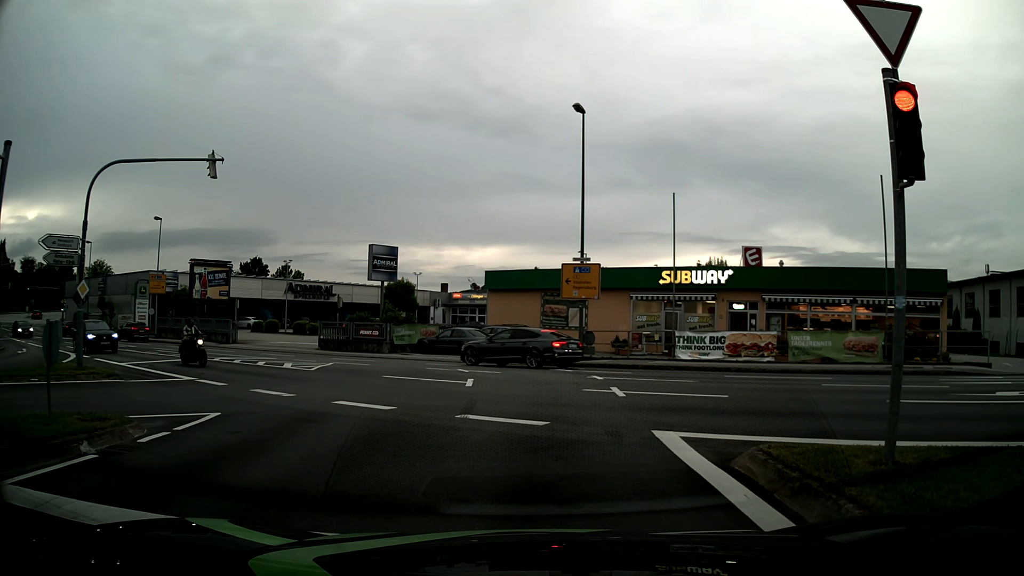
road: tertiary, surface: asphalt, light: Day
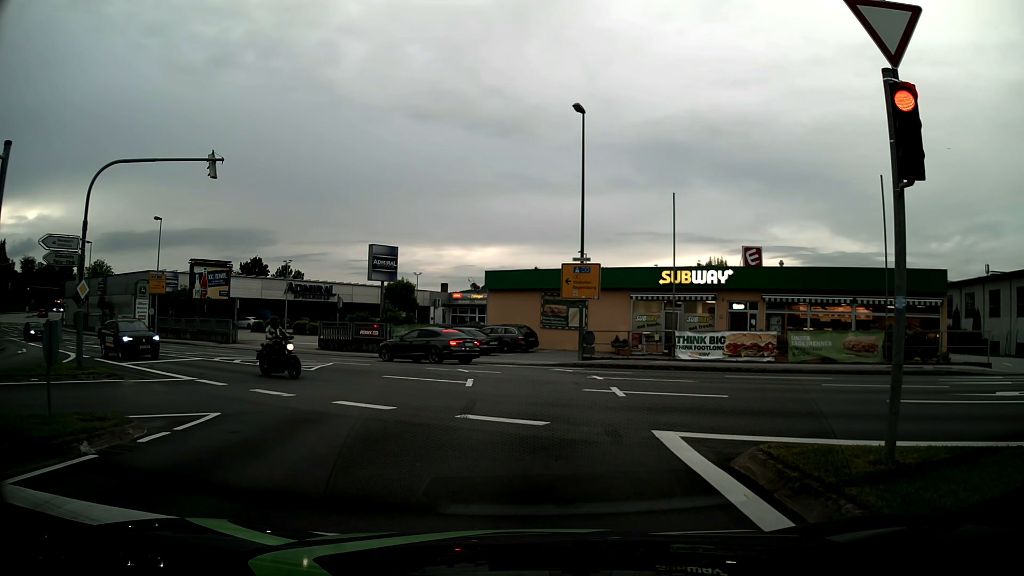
(0.0, 0.0) m; 0°
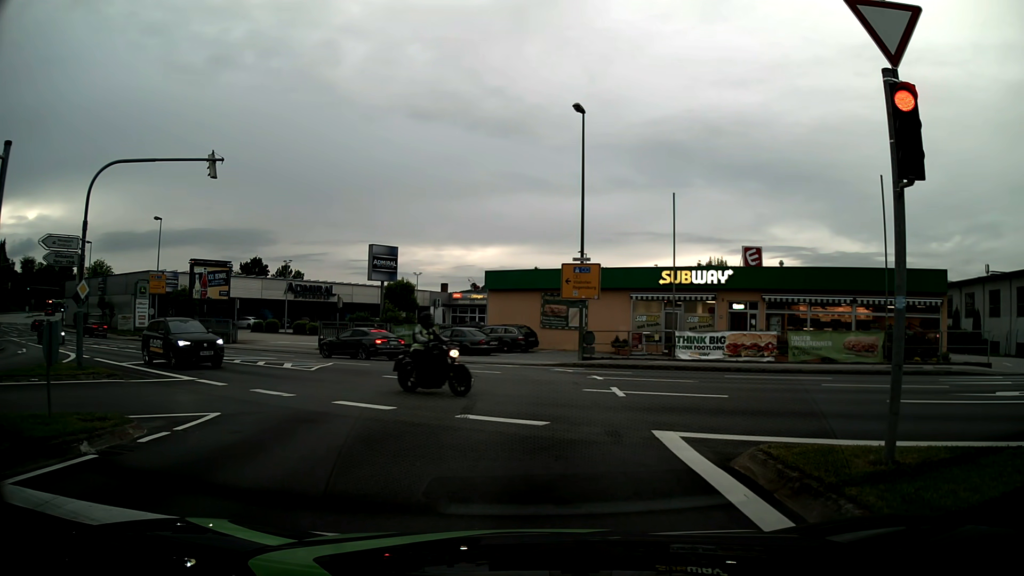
(0.0, 0.0) m; 0°
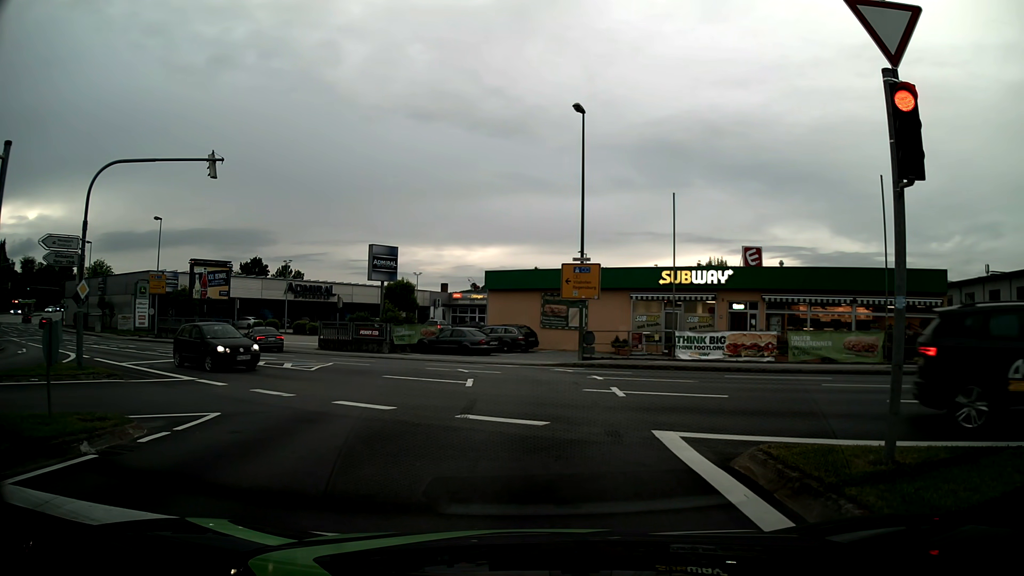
(0.0, 0.0) m; 0°
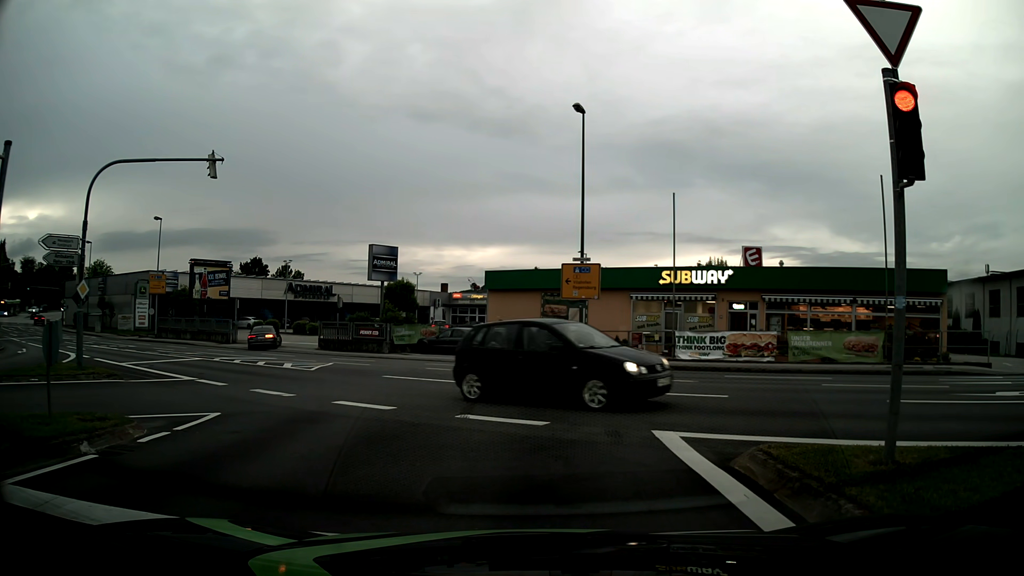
(0.0, 0.0) m; 0°
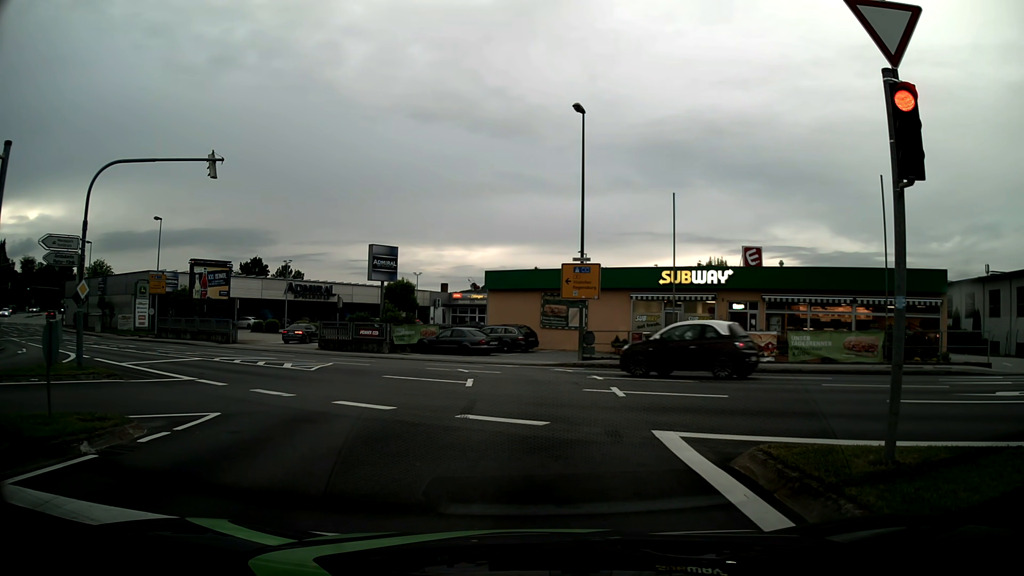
(0.0, 0.0) m; 0°
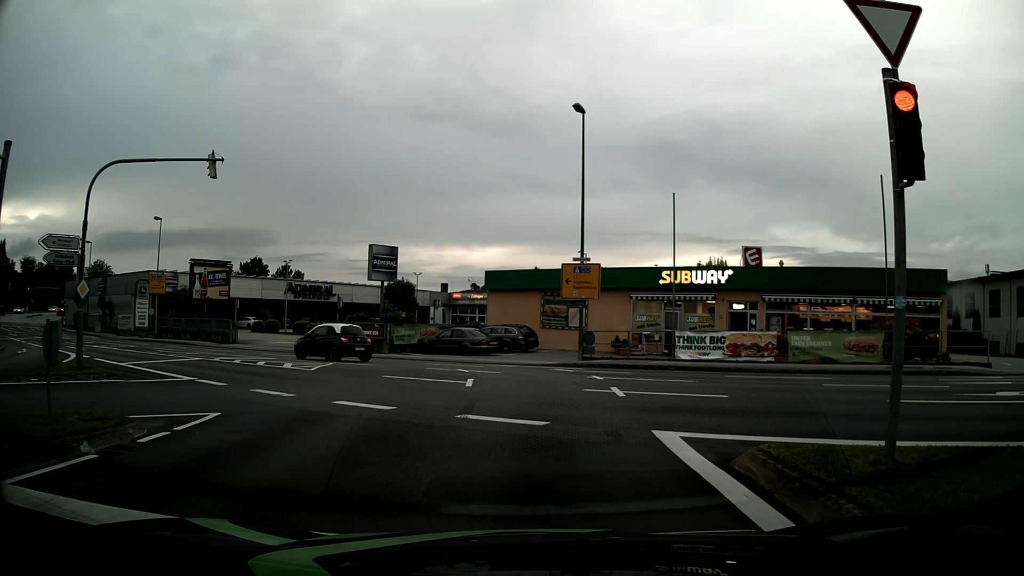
(0.0, 0.0) m; 0°
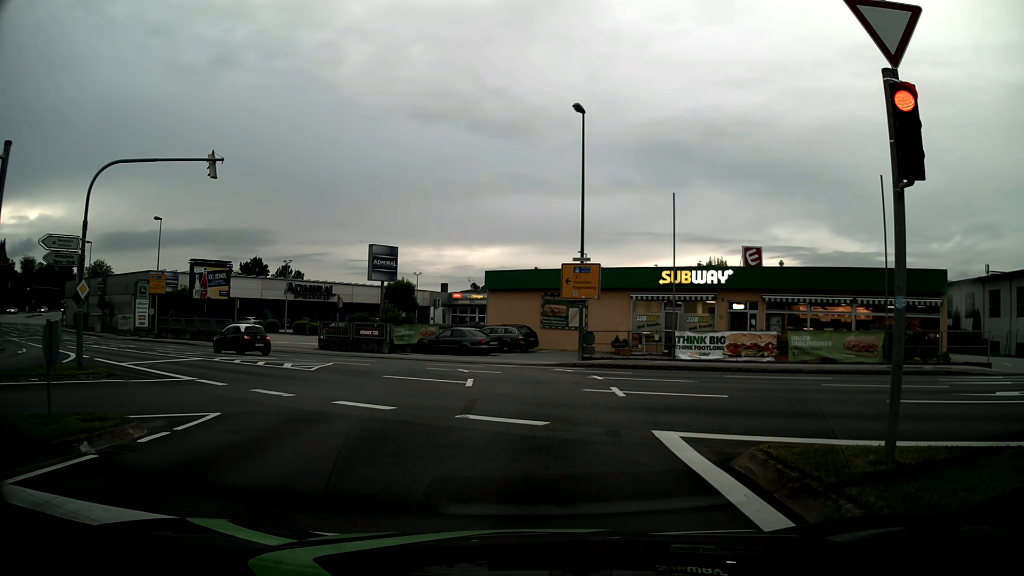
(0.0, 0.0) m; 0°
(0, +10) (0, +20) (-4, +29) (-12, +35) (-20, +41) (-29, +46) (-37, +51) (-45, +57) (-54, +63) (-62, +69) m
